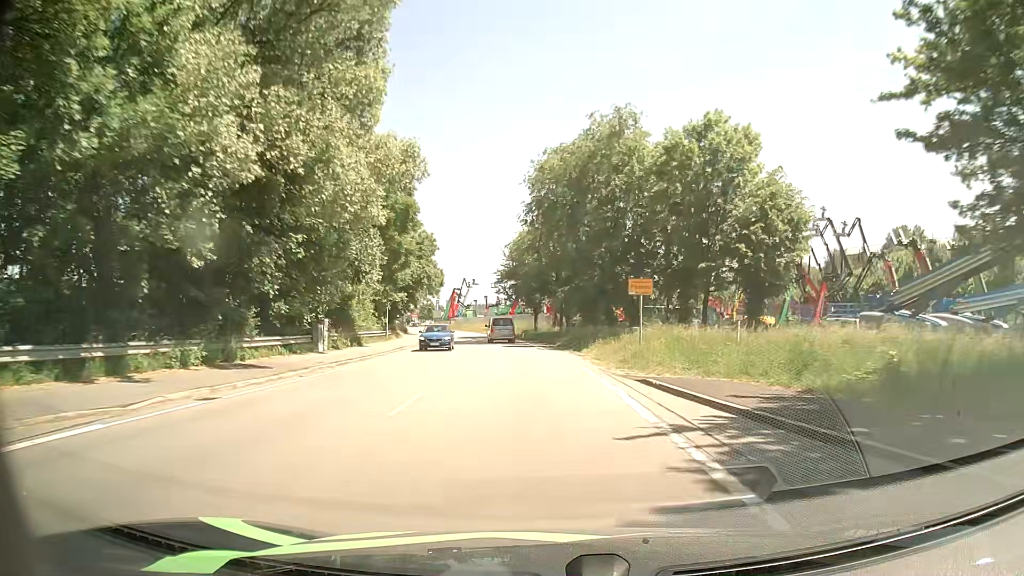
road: primary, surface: asphalt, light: Day
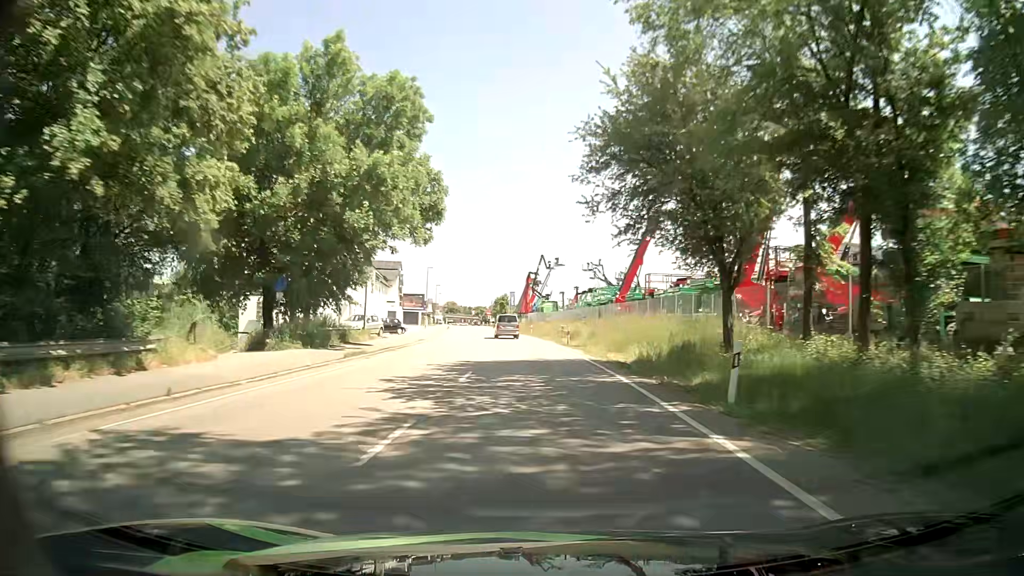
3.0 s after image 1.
(-3.5, +53.1) m; -7°
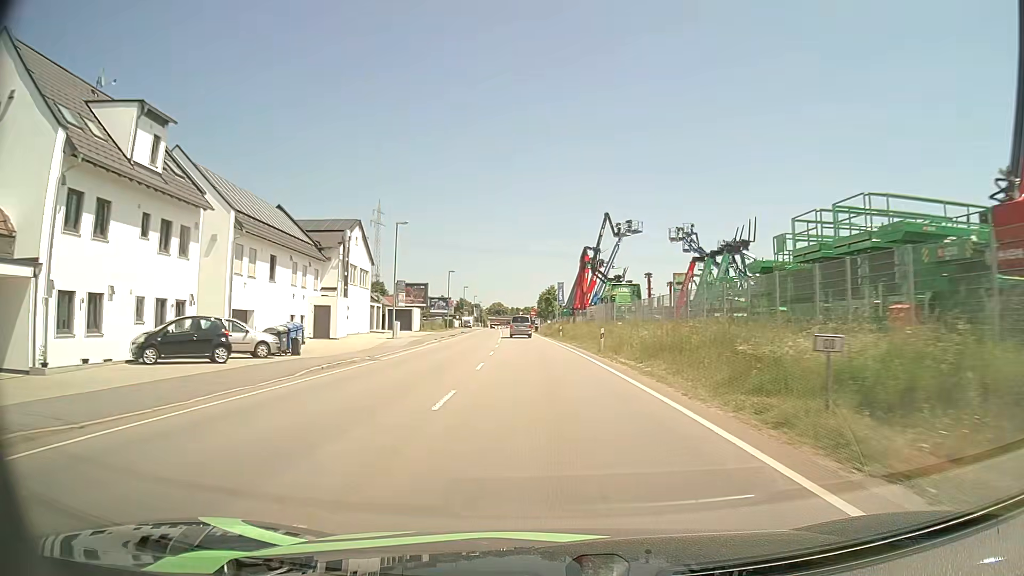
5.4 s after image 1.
(-2.0, +41.0) m; -5°
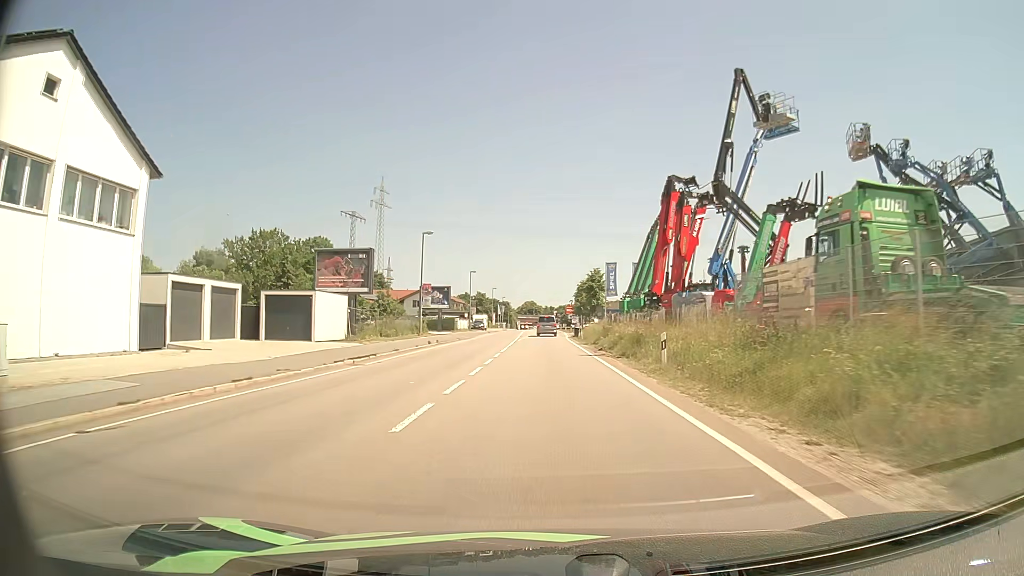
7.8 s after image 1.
(-1.0, +38.2) m; -3°
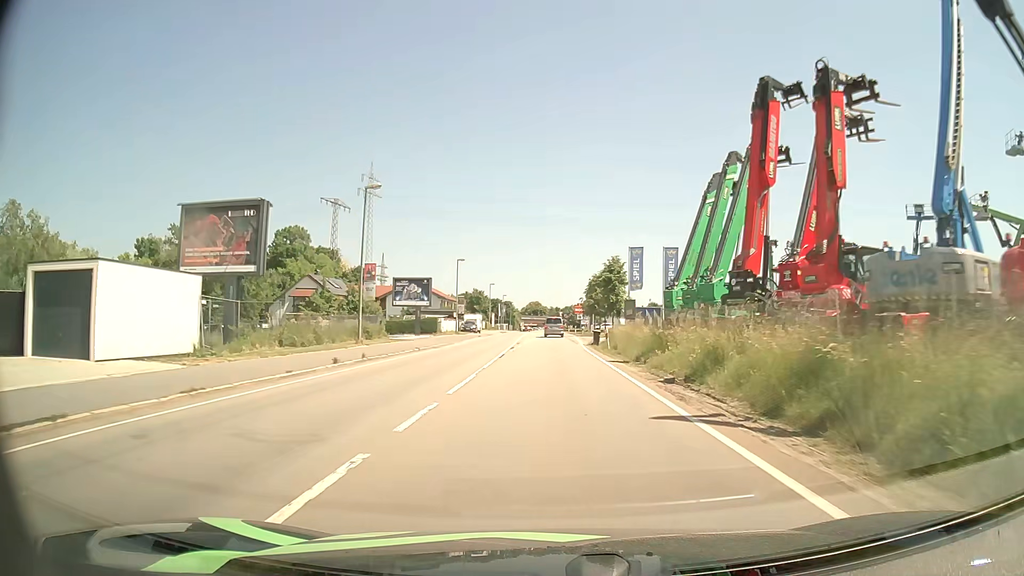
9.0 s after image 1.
(-0.2, +17.9) m; -1°
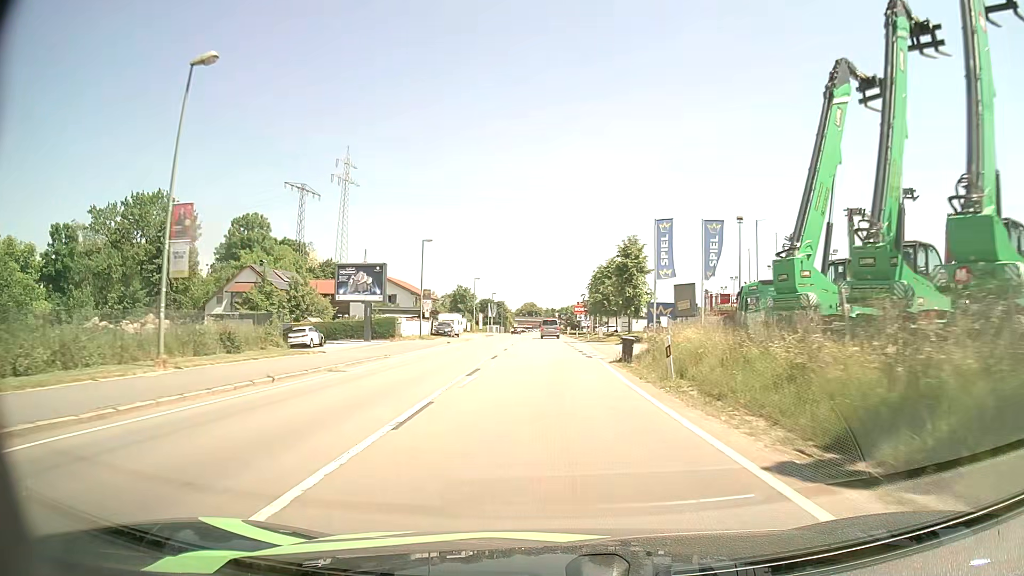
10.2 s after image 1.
(0.0, +17.7) m; 0°
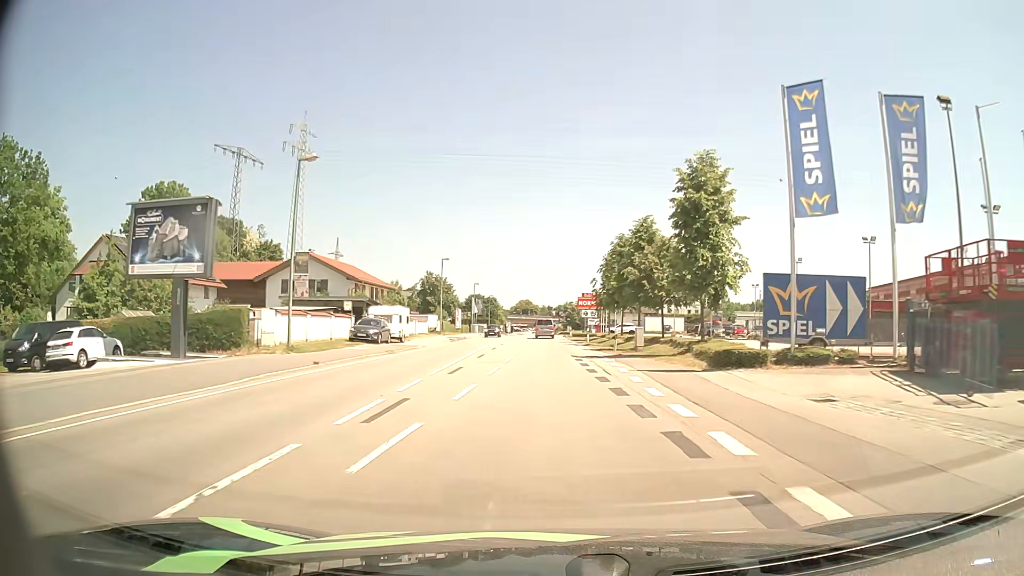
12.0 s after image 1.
(+0.1, +26.8) m; +1°
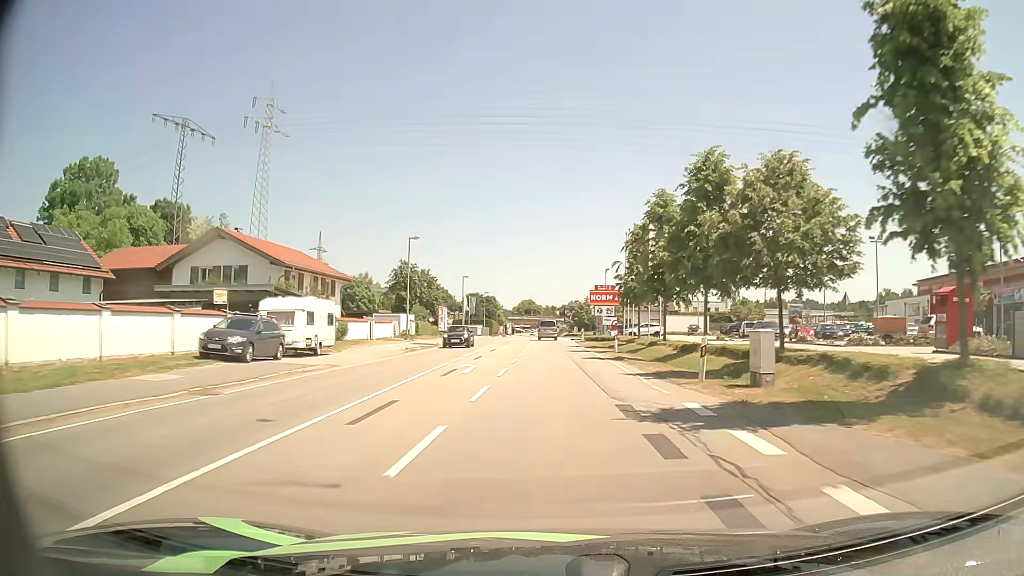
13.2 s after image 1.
(-0.1, +18.0) m; -1°
(0, +10) (0, +20) (0, +30) (0, +40) (0, +50) (0, +60) (0, +70) (0, +80) (0, +90) (0, +100) m
